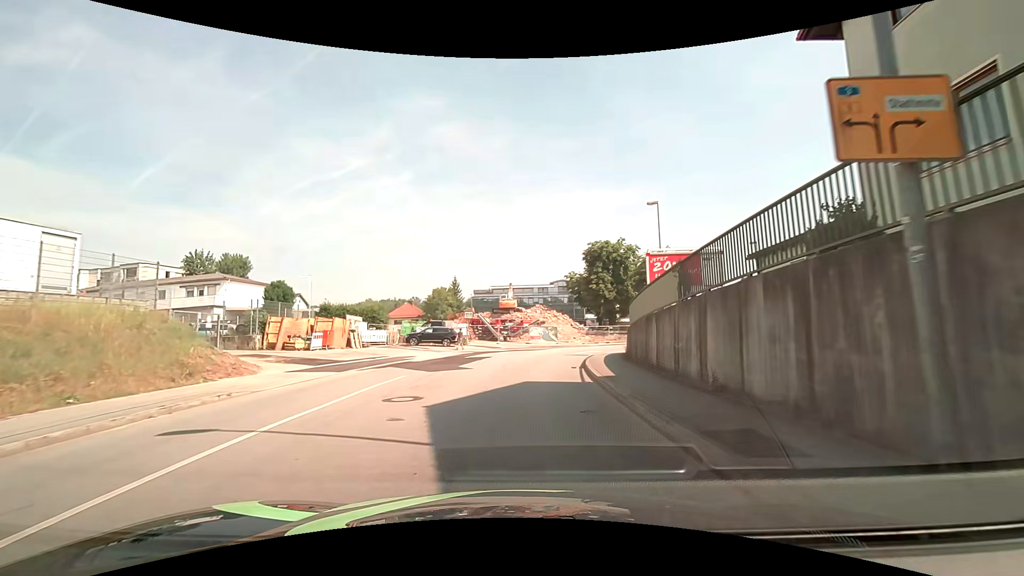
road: tertiary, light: Day
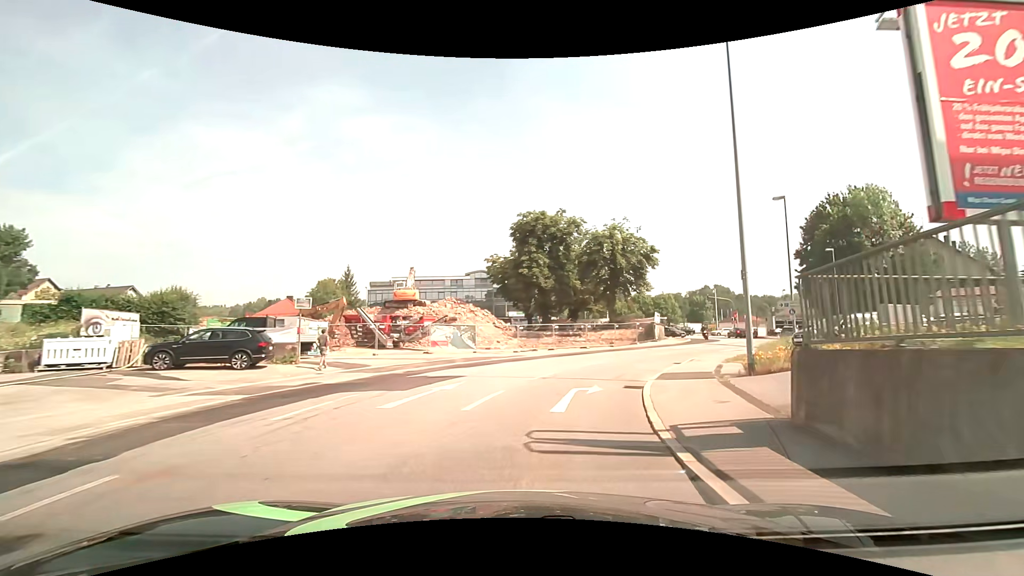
(+1.4, +21.5) m; +11°
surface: asphalt
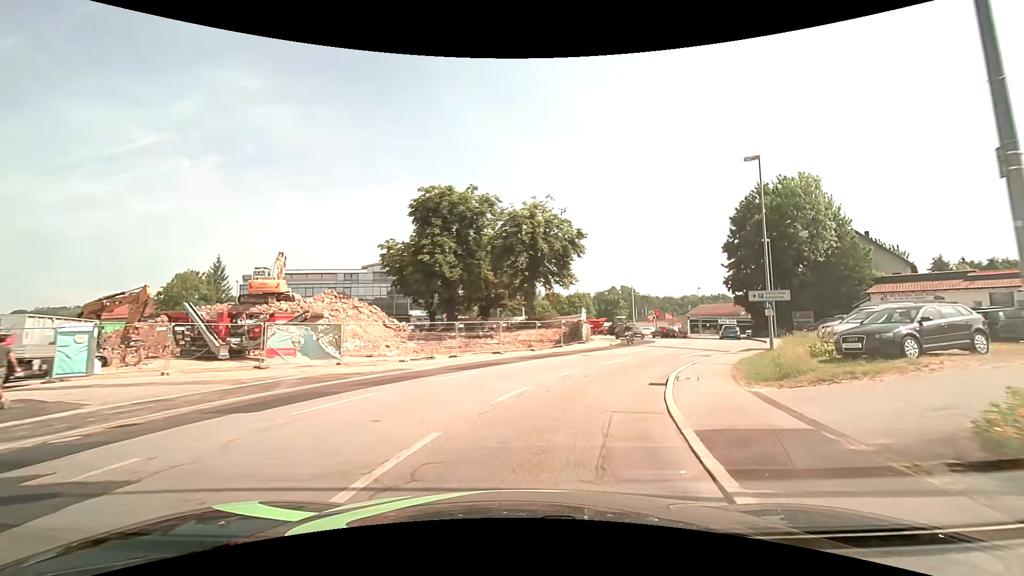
(+0.9, +10.4) m; +10°
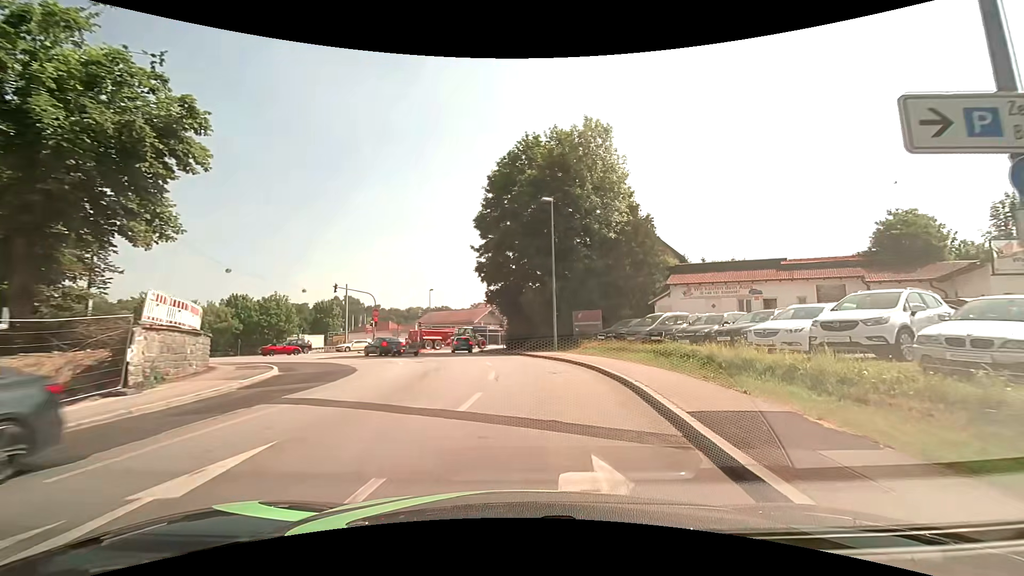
(+6.4, +24.3) m; +31°
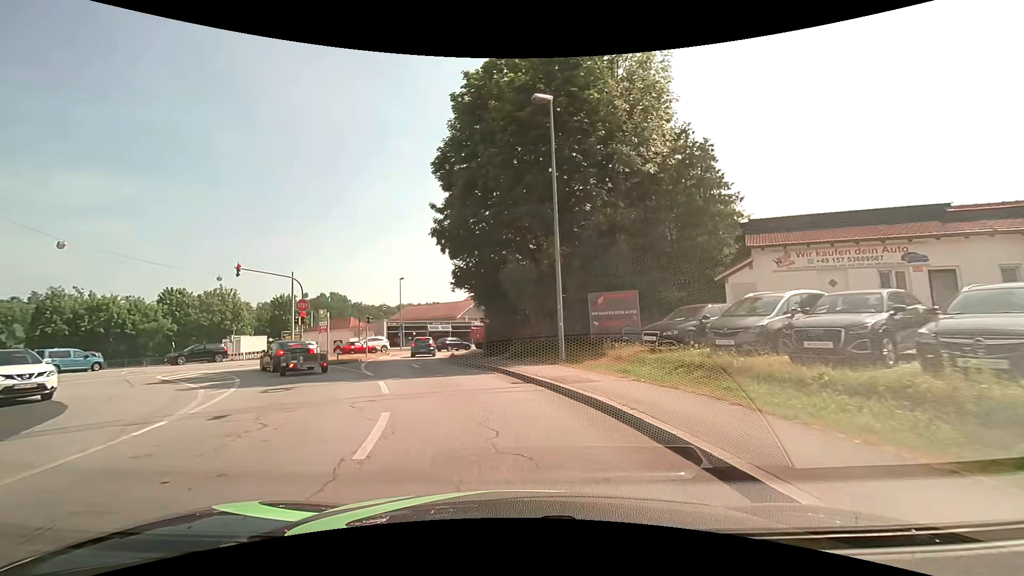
(+0.6, +14.1) m; +1°
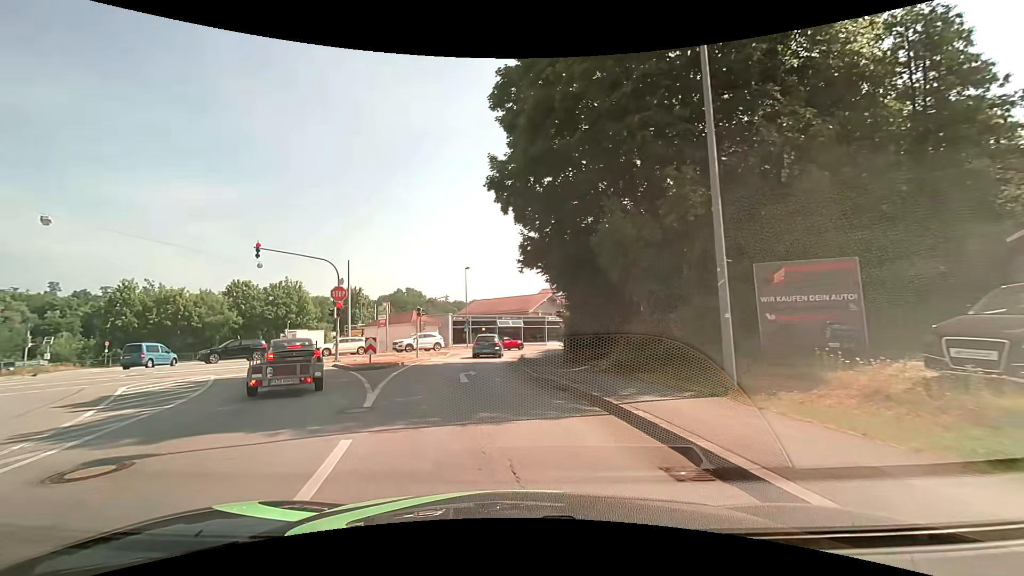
(-0.6, +8.2) m; -8°
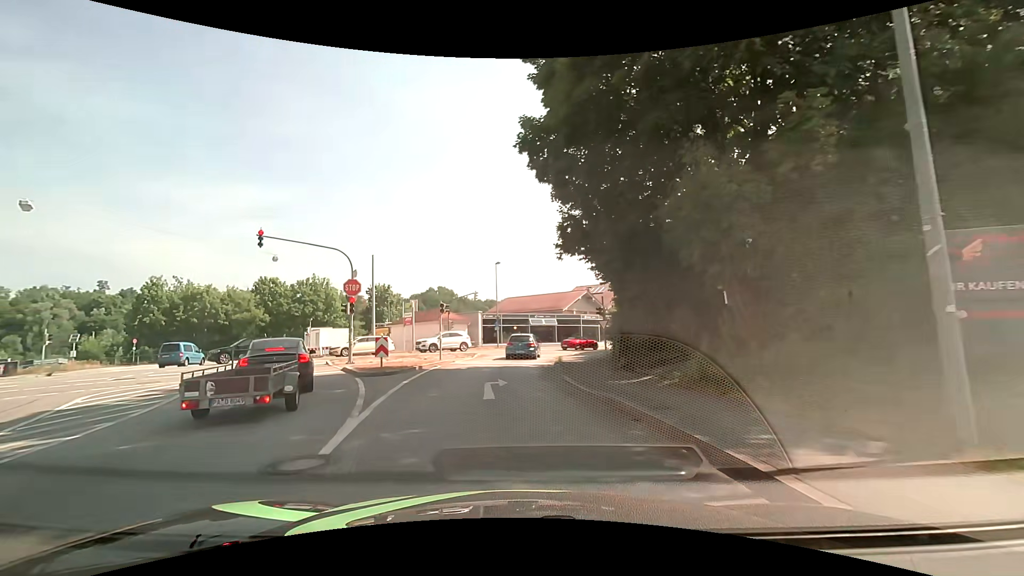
(-0.1, +3.7) m; -4°
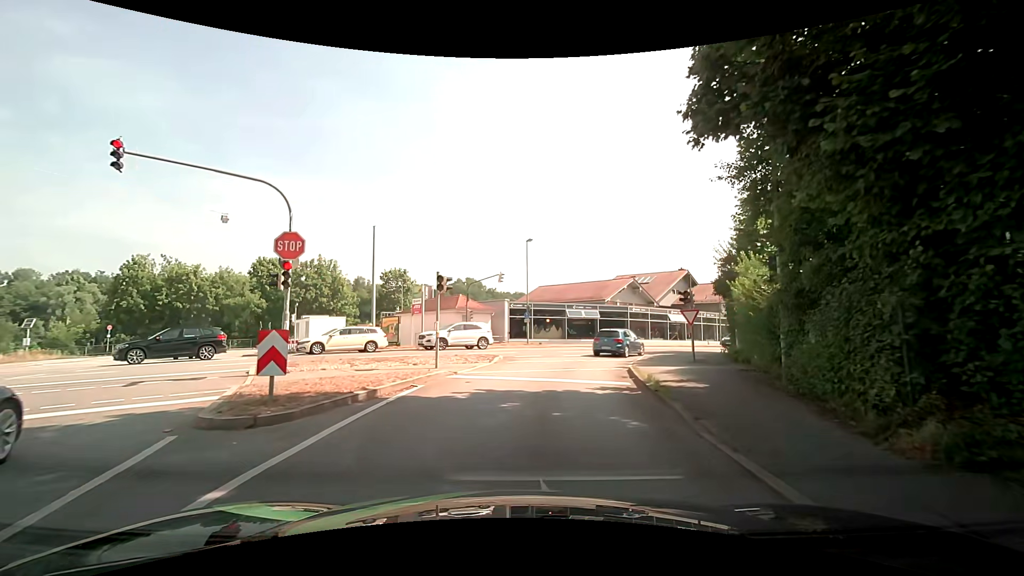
(-0.5, +10.8) m; -4°
